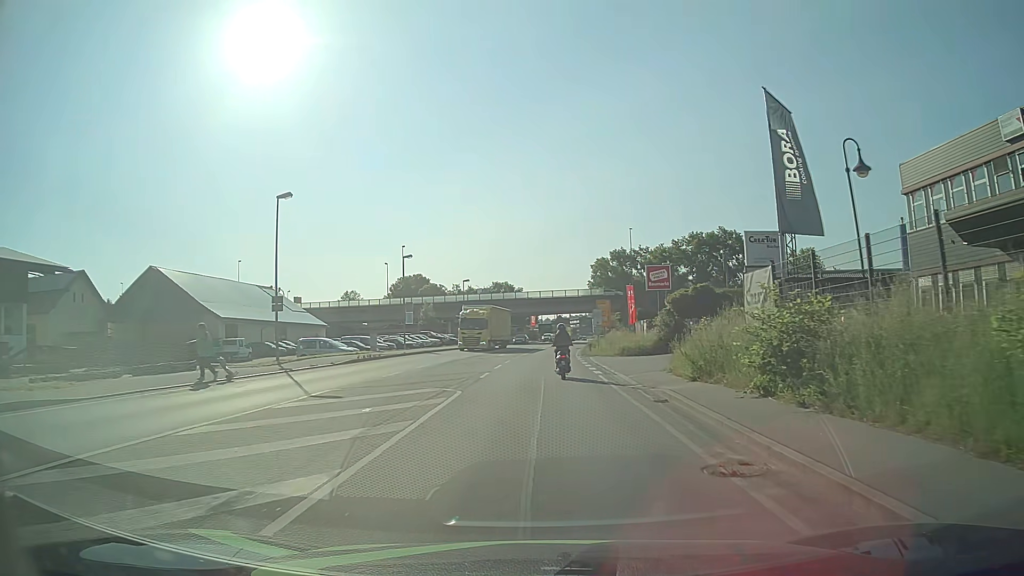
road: primary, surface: asphalt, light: Day
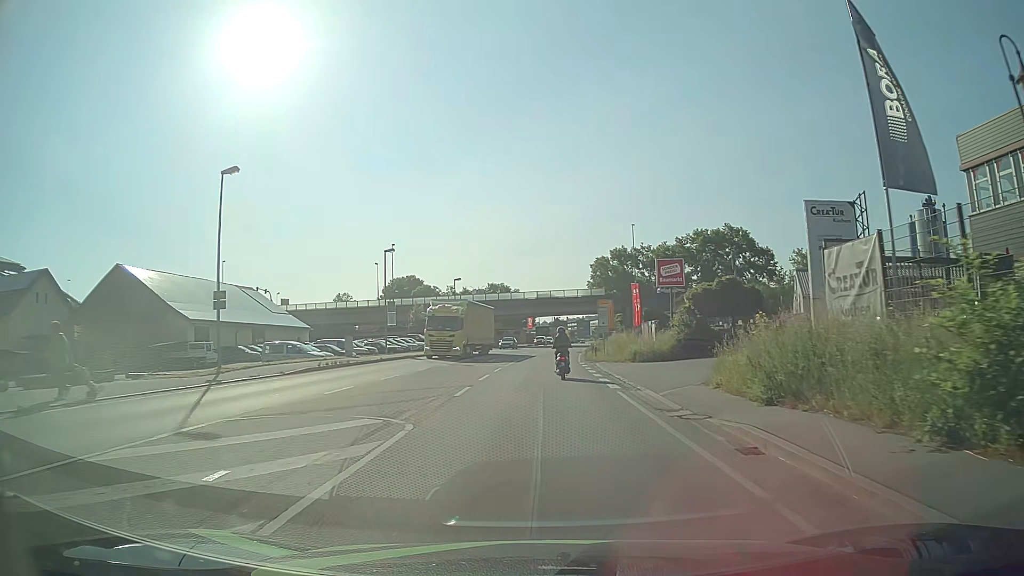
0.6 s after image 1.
(0.0, +6.1) m; 0°
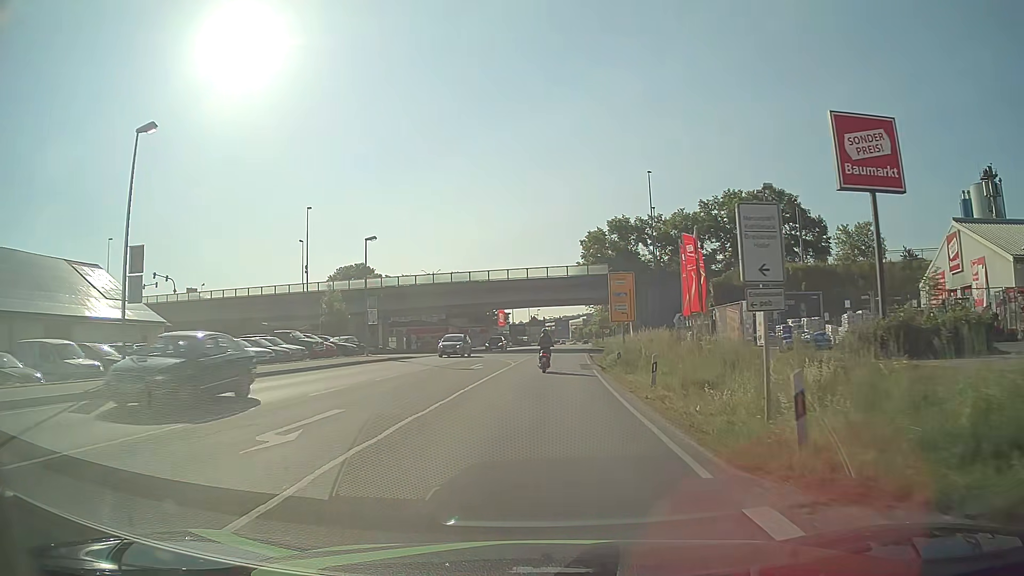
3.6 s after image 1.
(+0.7, +32.3) m; +2°
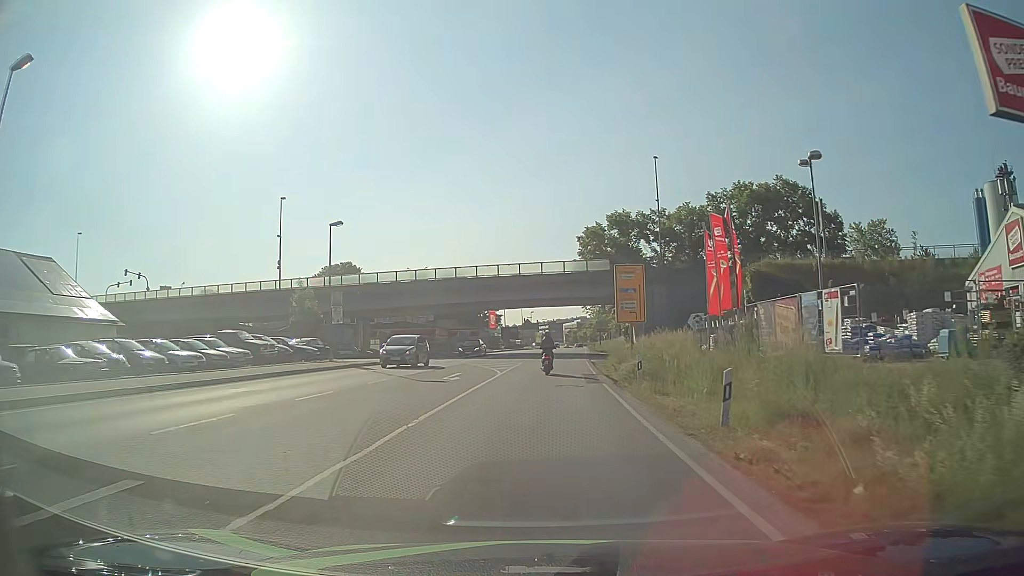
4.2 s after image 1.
(0.0, +6.9) m; 0°
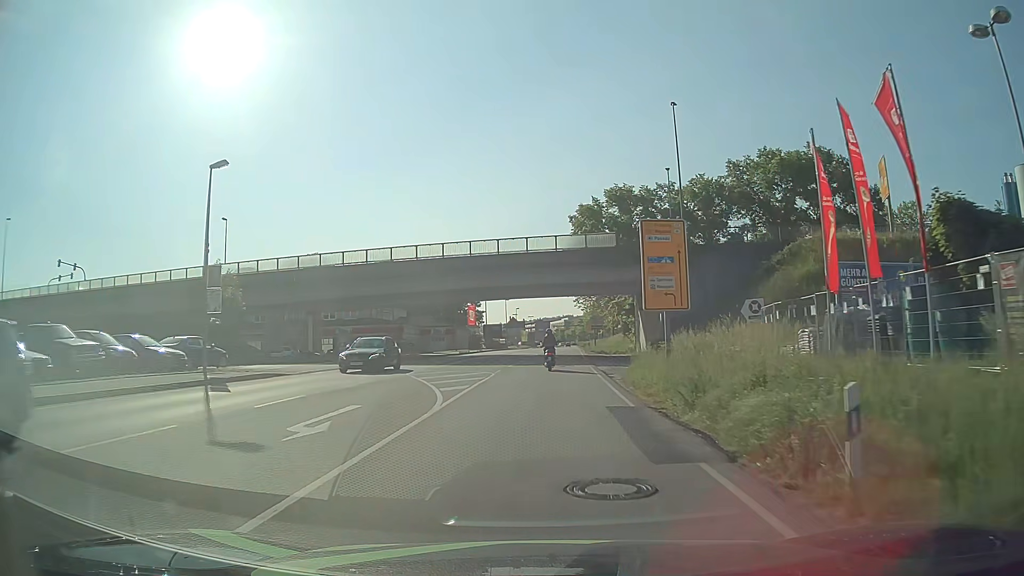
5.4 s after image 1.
(+0.2, +14.2) m; +1°
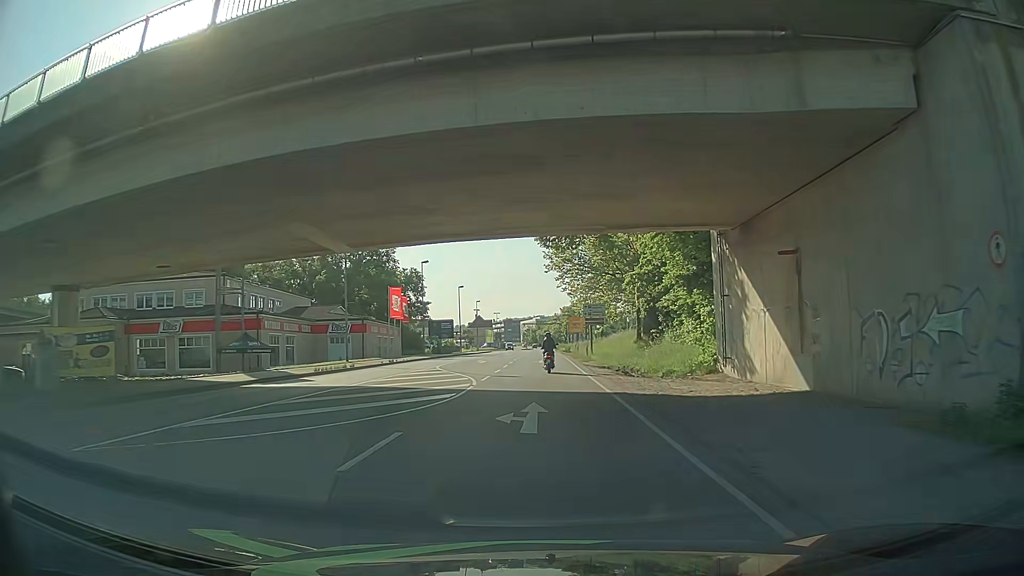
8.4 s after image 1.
(+1.0, +36.7) m; +3°
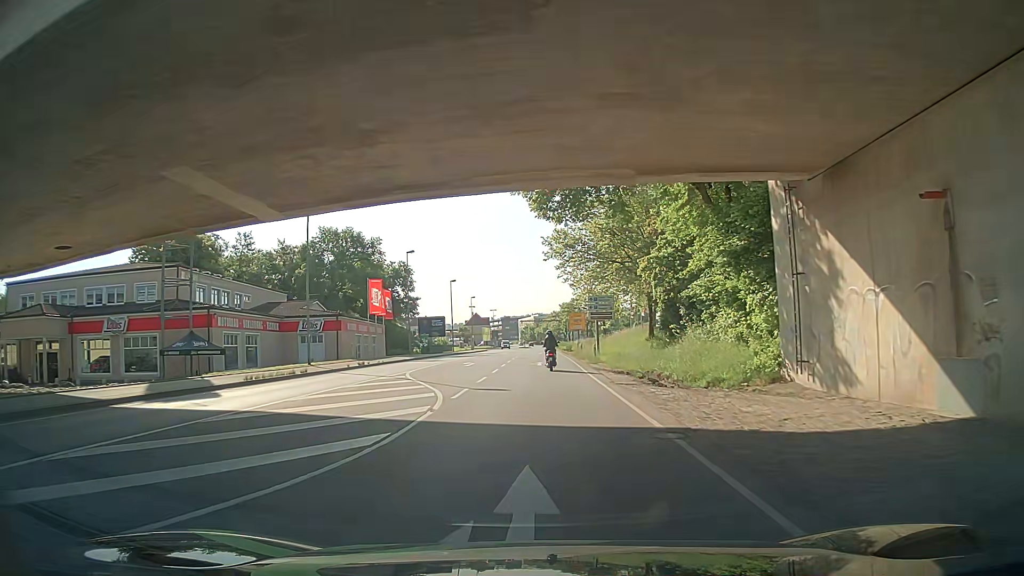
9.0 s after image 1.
(0.0, +7.5) m; 0°
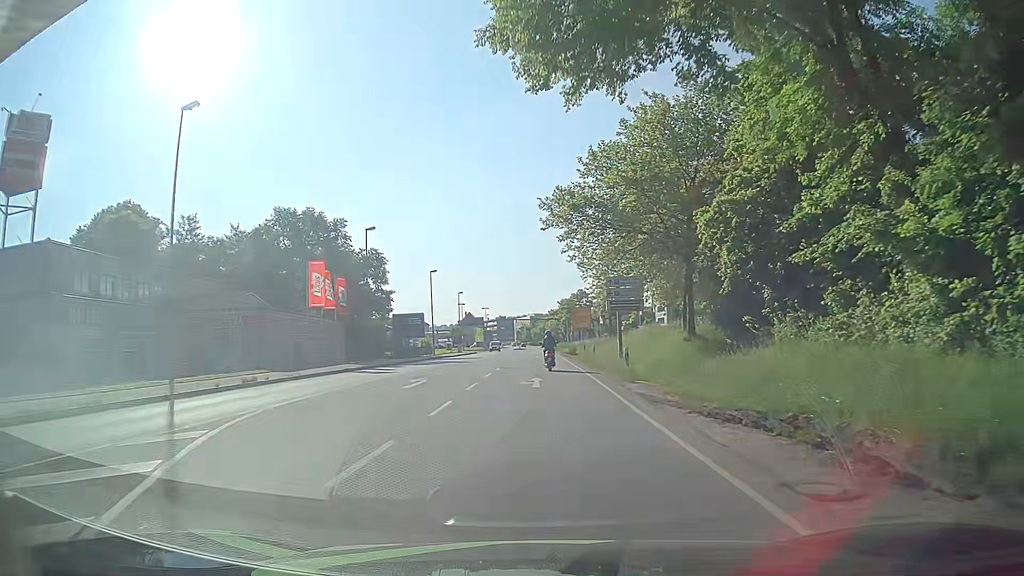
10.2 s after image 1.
(-0.1, +15.1) m; -1°
